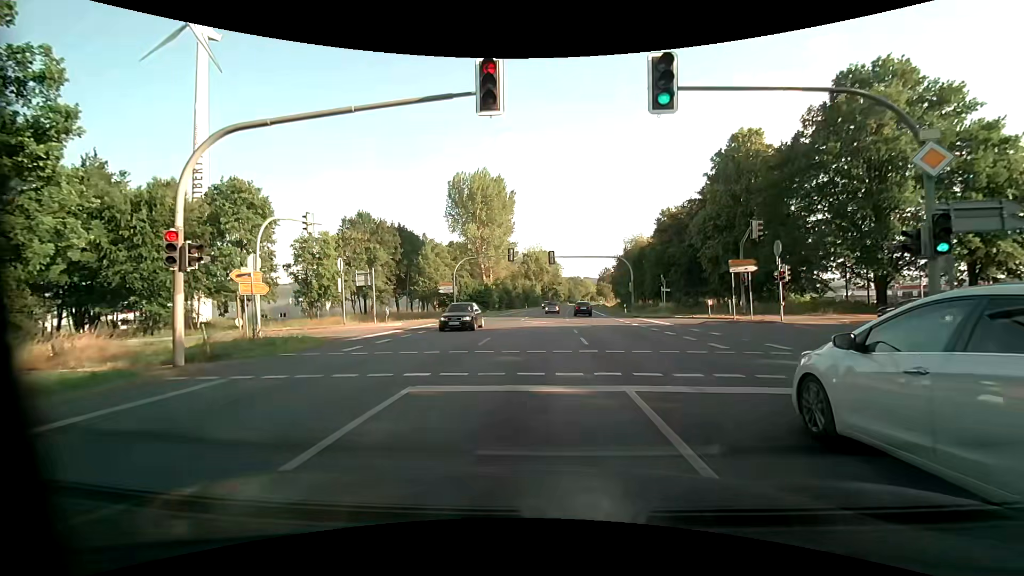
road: primary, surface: asphalt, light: Day
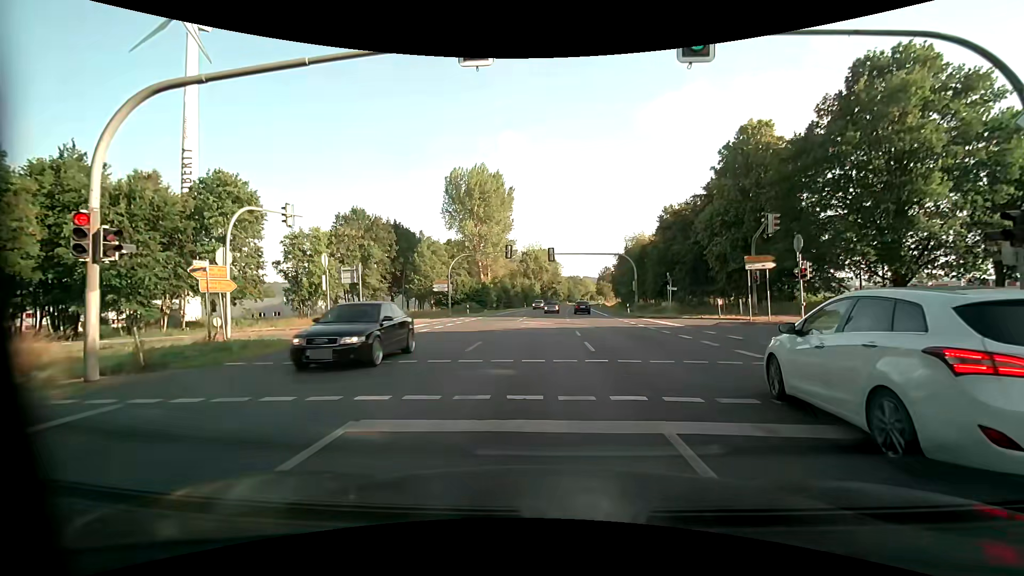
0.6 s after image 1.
(0.0, +2.2) m; +1°
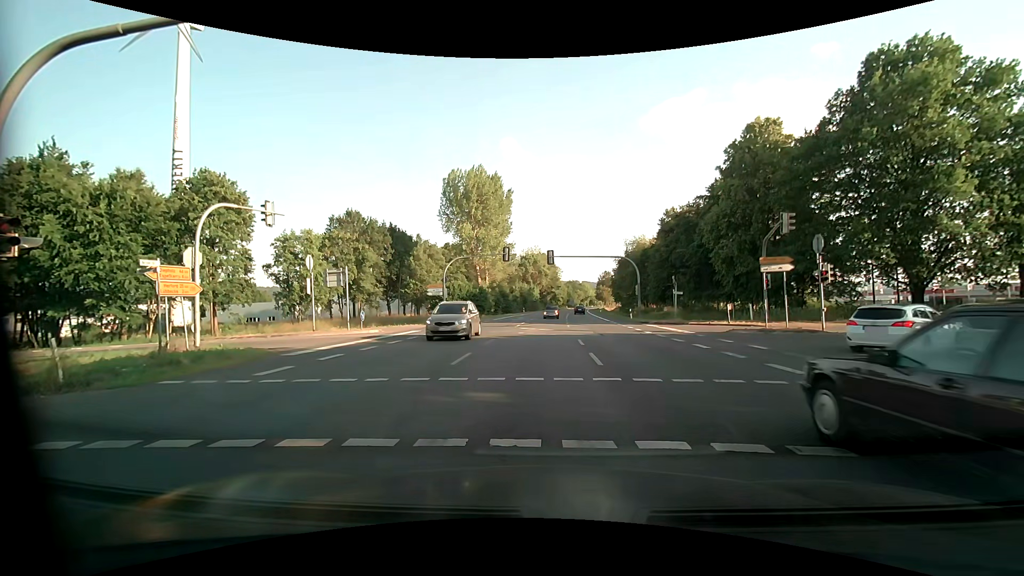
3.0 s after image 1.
(0.0, +1.8) m; 0°
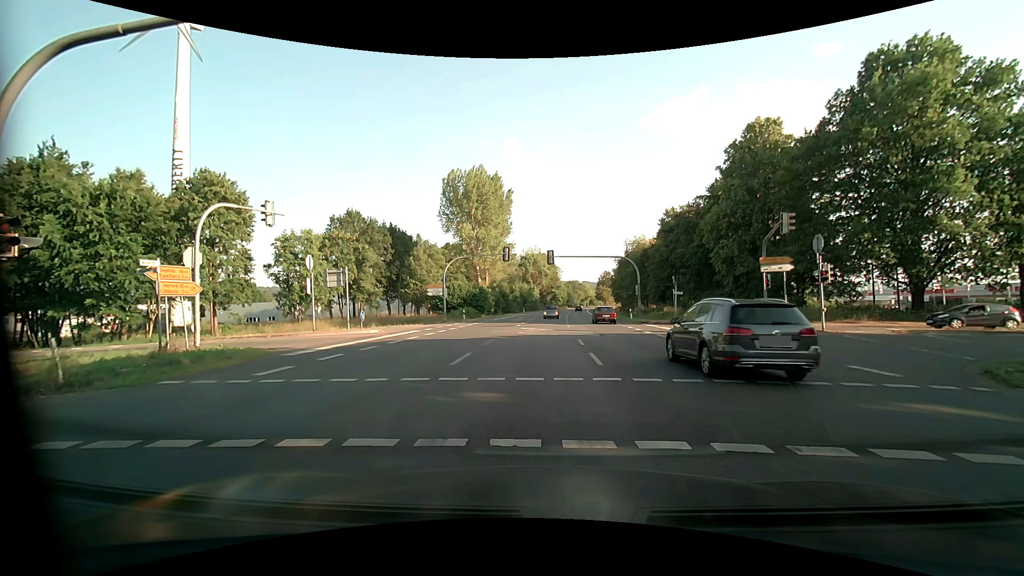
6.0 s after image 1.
(0.0, 0.0) m; 0°
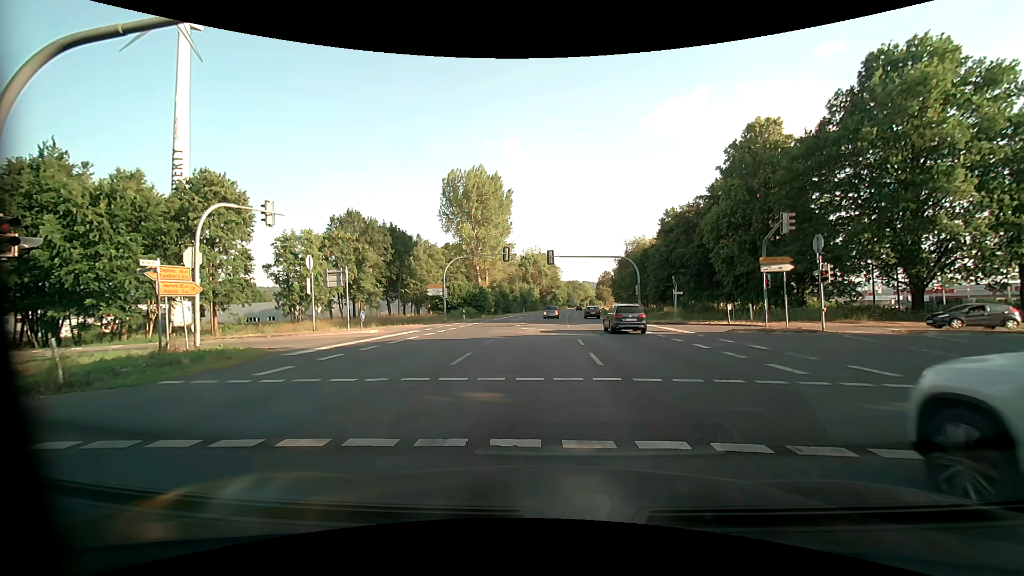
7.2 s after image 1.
(0.0, 0.0) m; 0°
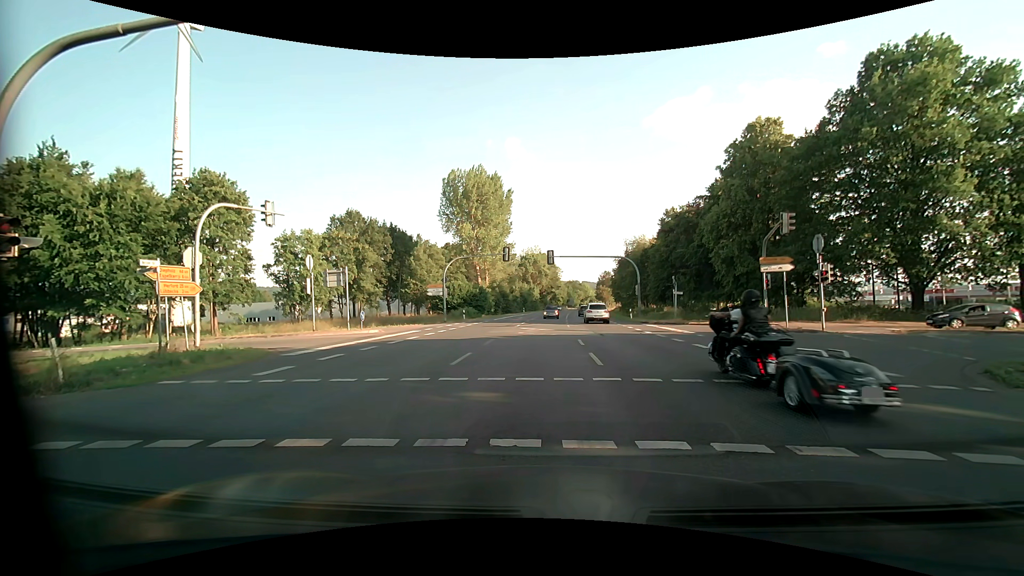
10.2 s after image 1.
(0.0, 0.0) m; 0°
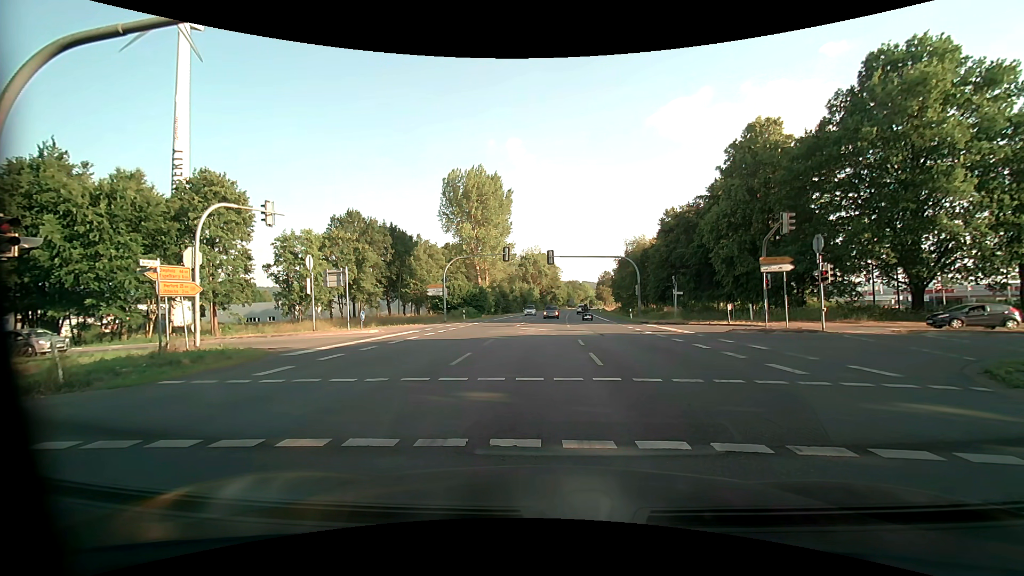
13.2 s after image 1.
(0.0, 0.0) m; 0°
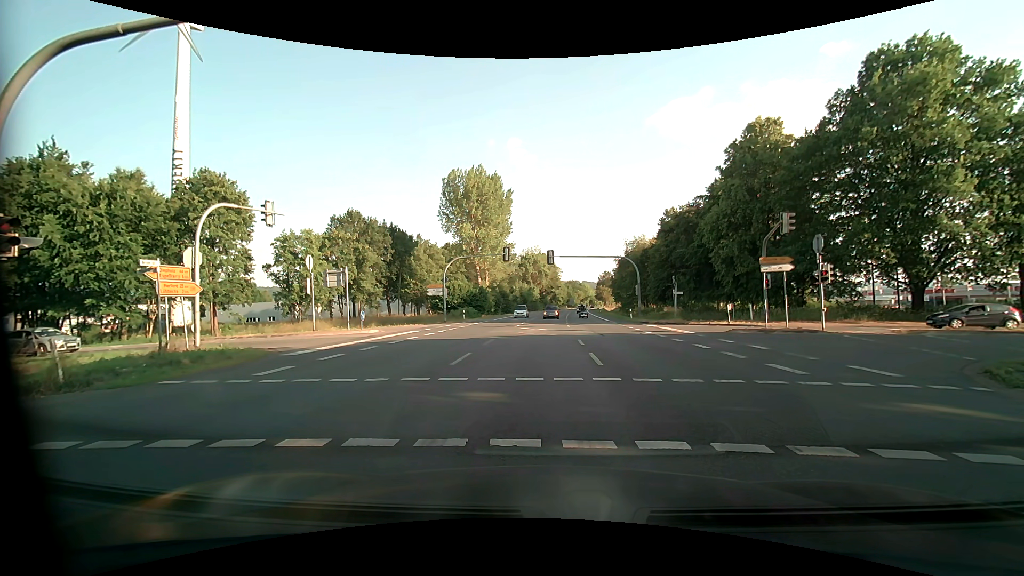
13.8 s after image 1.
(0.0, 0.0) m; 0°
(0, +10) (0, +20) (-2, +30) (-8, +37) (-18, +39) (-28, +38) (-38, +37) (-48, +37) (-58, +37) (-68, +37) m
